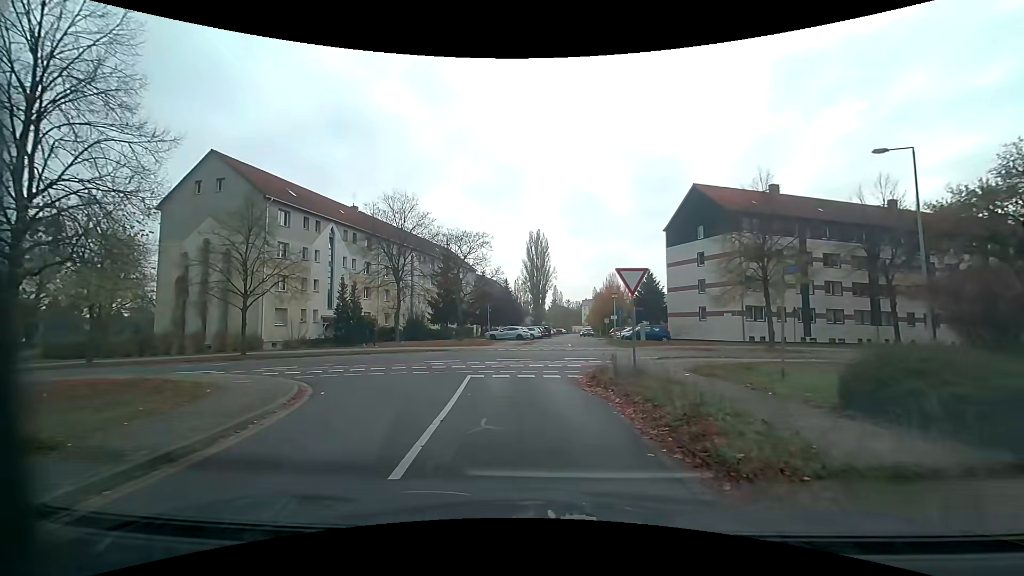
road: residential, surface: asphalt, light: Day
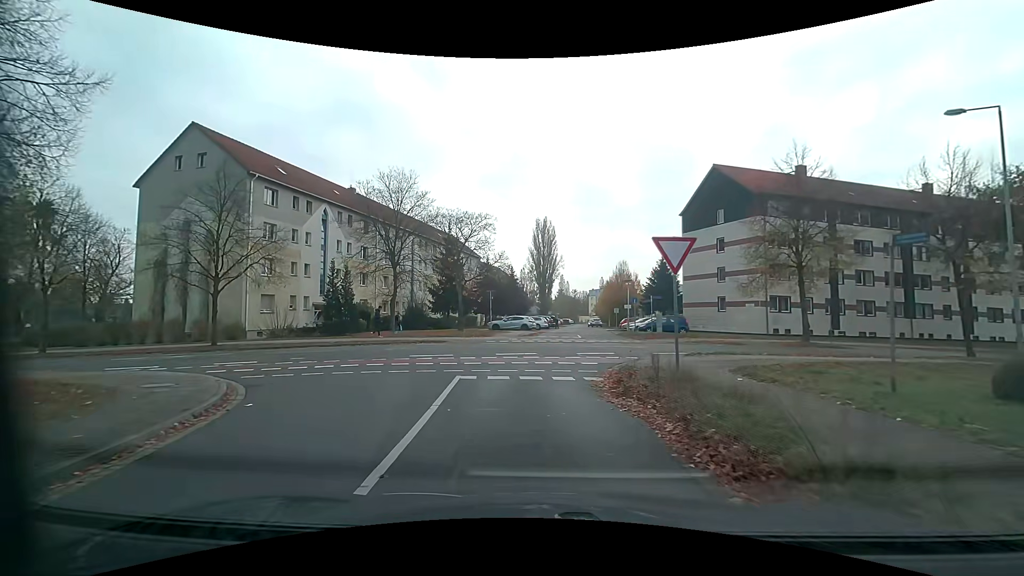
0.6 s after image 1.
(0.0, +3.3) m; +1°
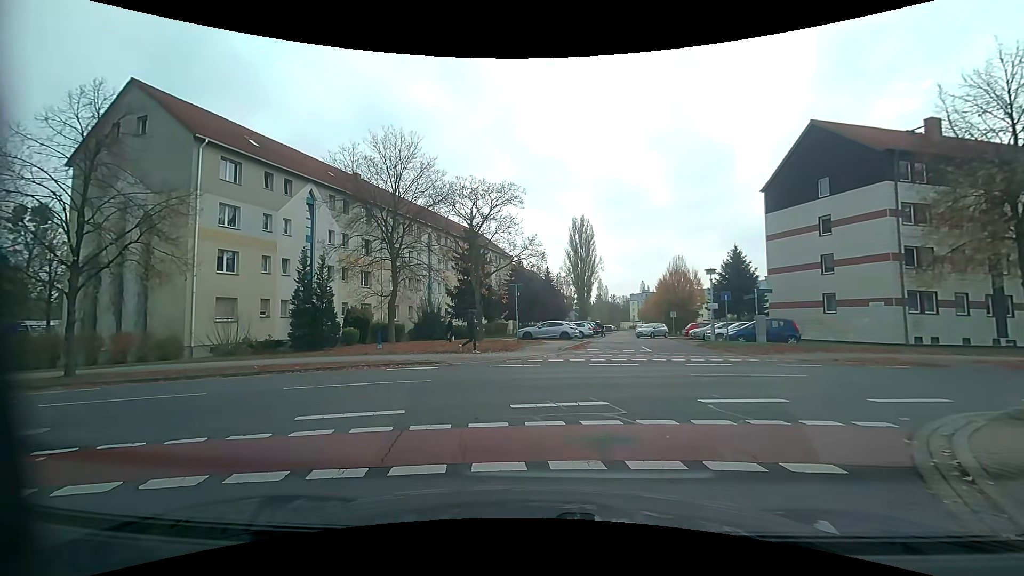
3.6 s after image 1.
(-0.4, +9.7) m; -5°
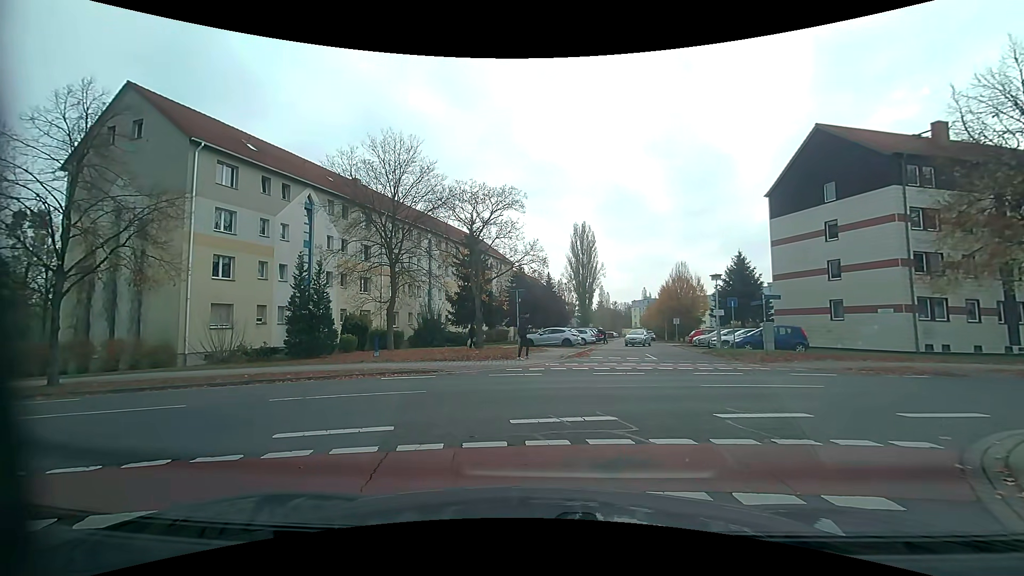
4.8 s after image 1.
(0.0, +0.6) m; 0°
